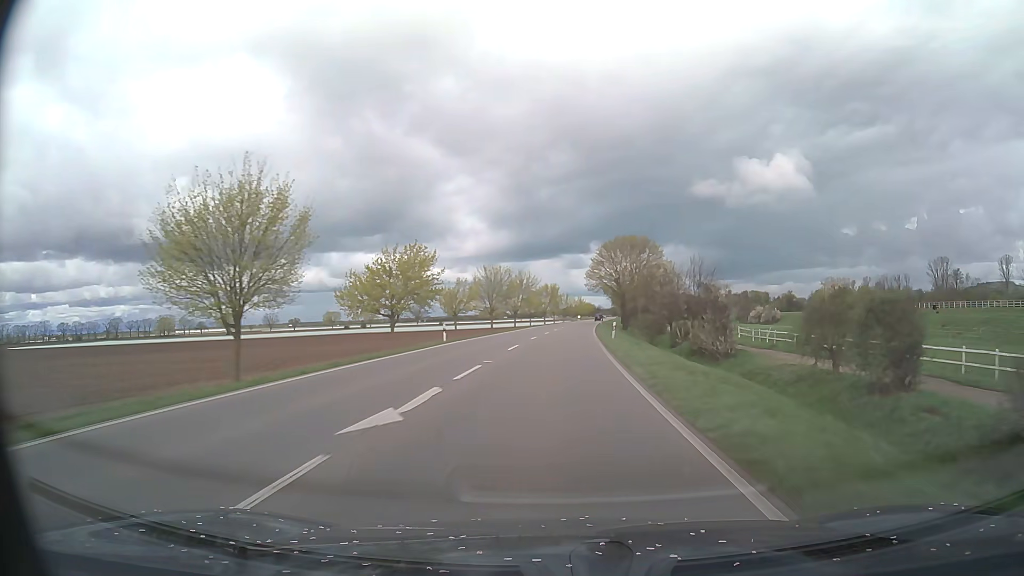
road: primary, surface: asphalt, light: Day
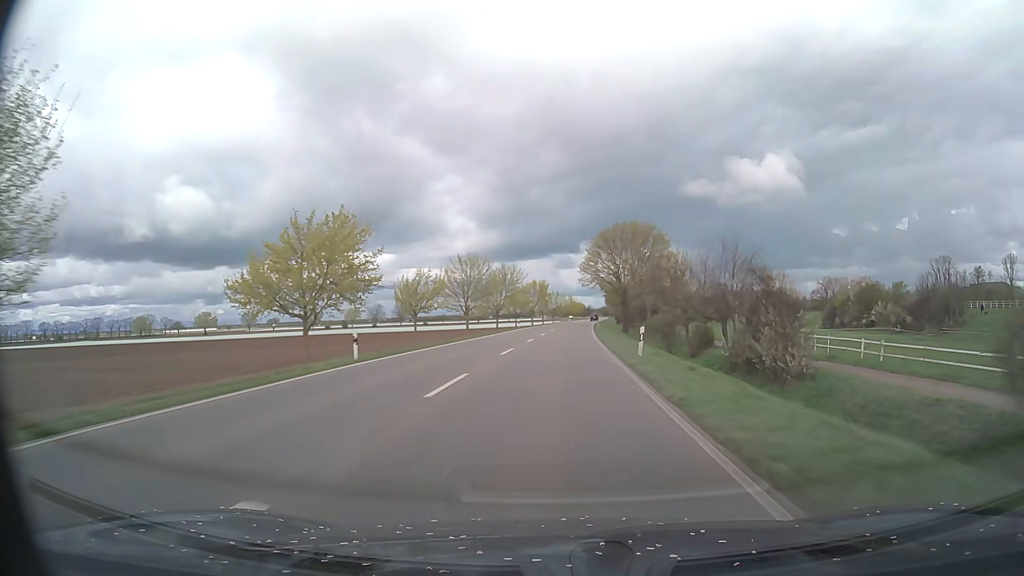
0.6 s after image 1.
(+0.1, +15.0) m; +1°
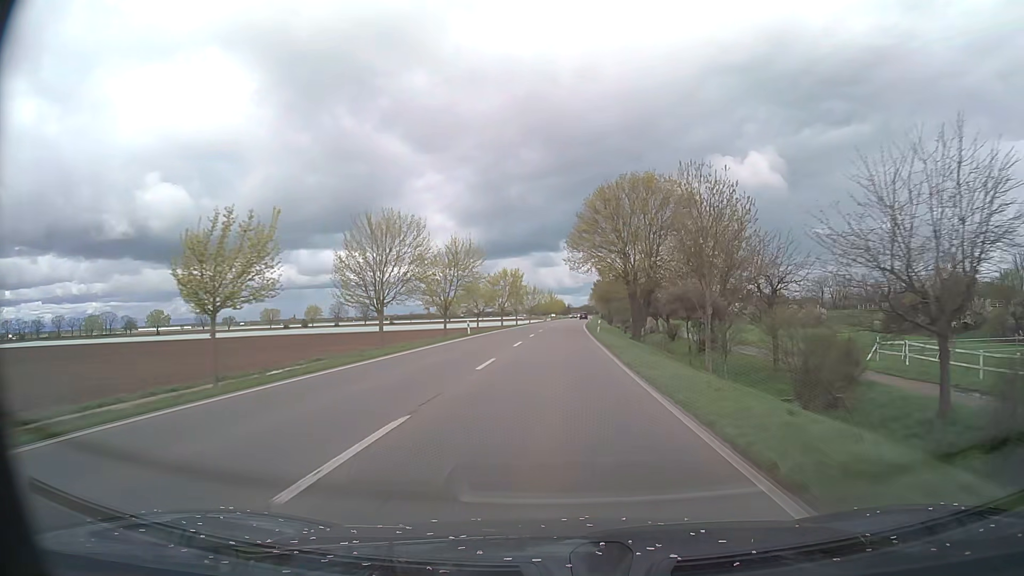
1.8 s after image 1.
(+0.5, +30.0) m; +2°
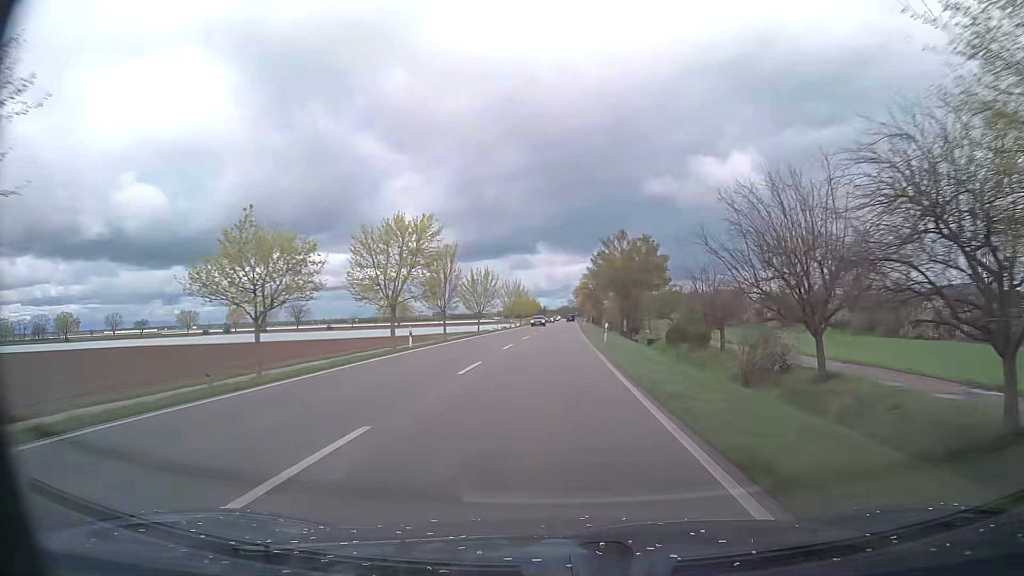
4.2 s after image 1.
(+1.4, +60.1) m; +2°
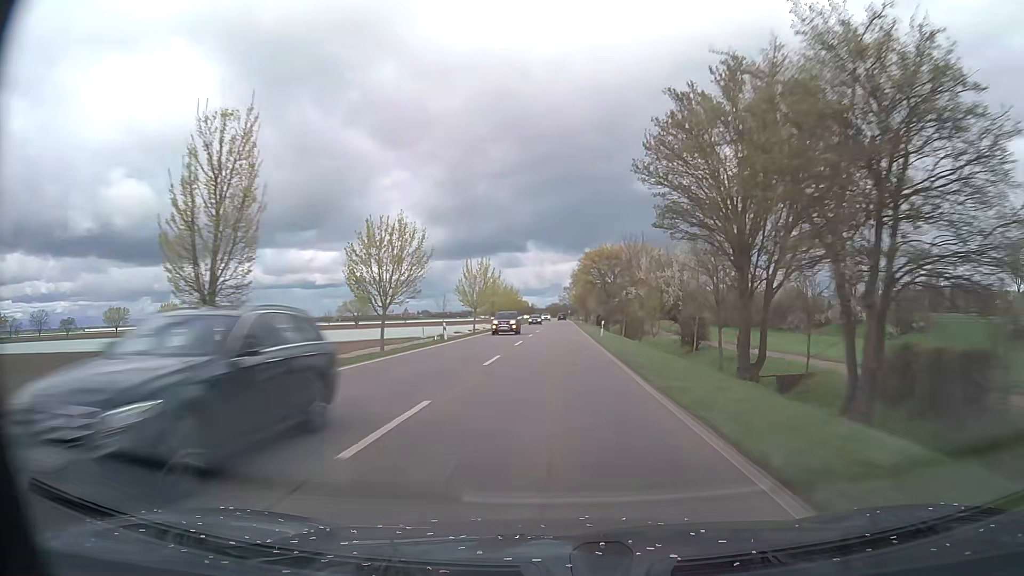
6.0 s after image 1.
(+0.5, +45.1) m; +1°
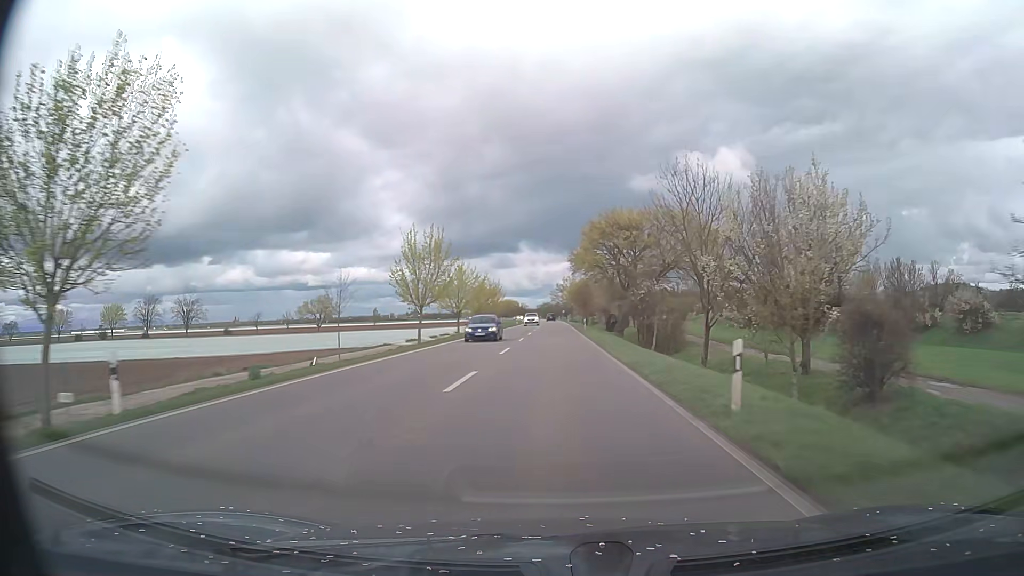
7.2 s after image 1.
(+0.2, +30.1) m; +1°
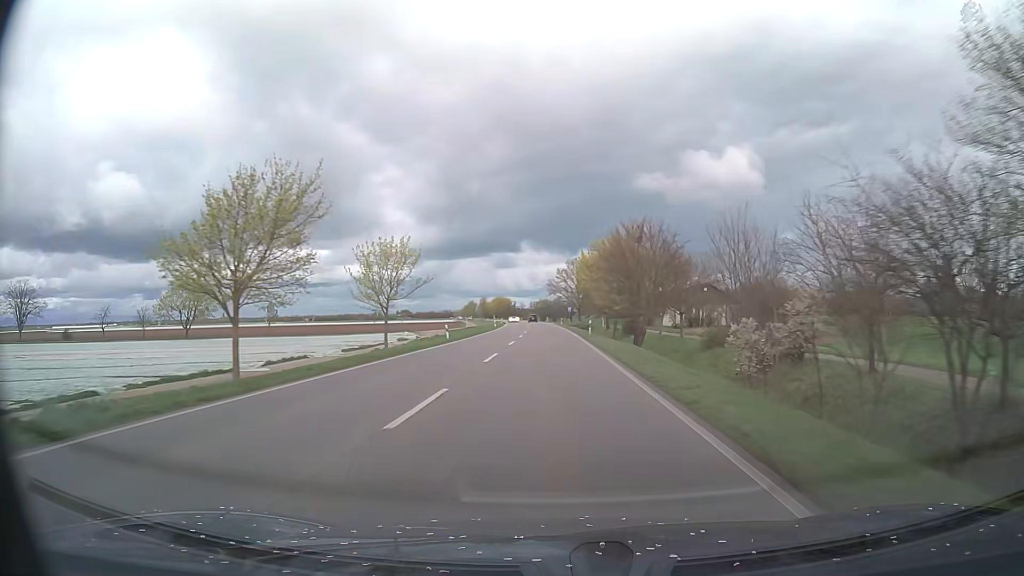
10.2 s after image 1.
(+0.1, +75.1) m; 0°
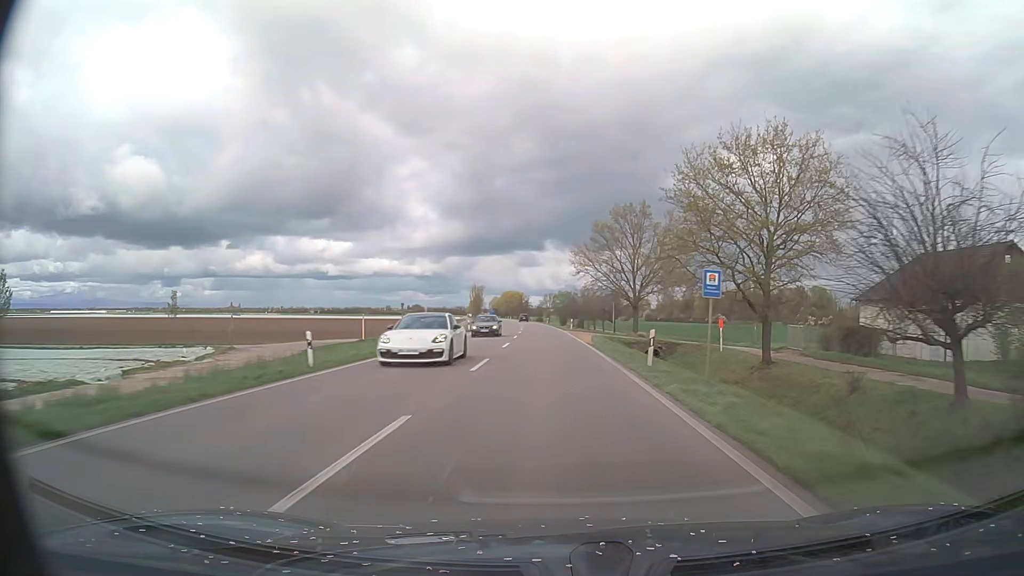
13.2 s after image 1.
(-0.9, +75.0) m; -2°
(0, +10) (0, +20) (0, +30) (0, +40) (-1, +50) (-1, +60) (-1, +70) (-2, +80) (-2, +90) (-3, +100) m
